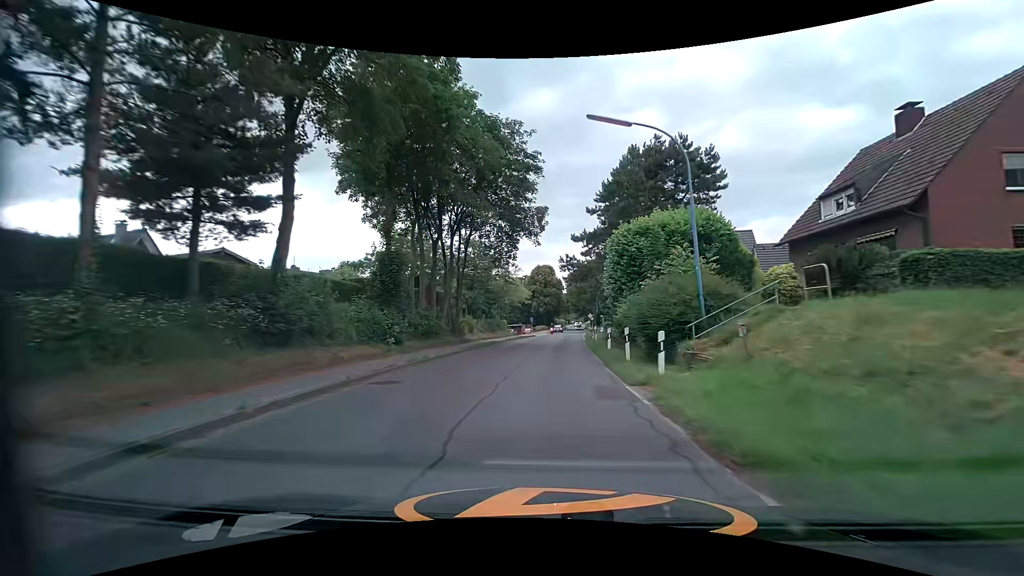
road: tertiary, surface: asphalt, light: Day
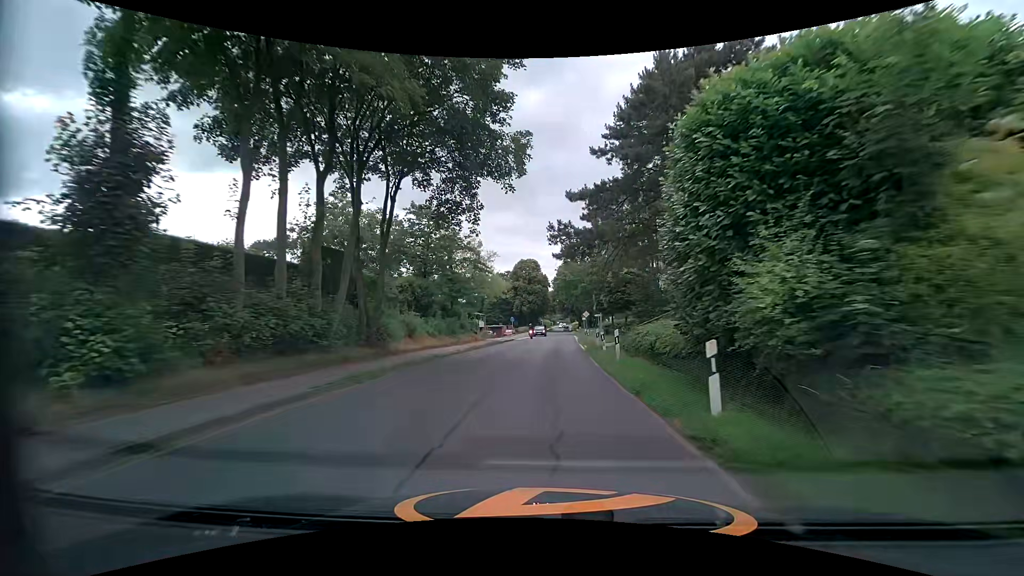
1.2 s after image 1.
(+0.1, +14.3) m; +2°
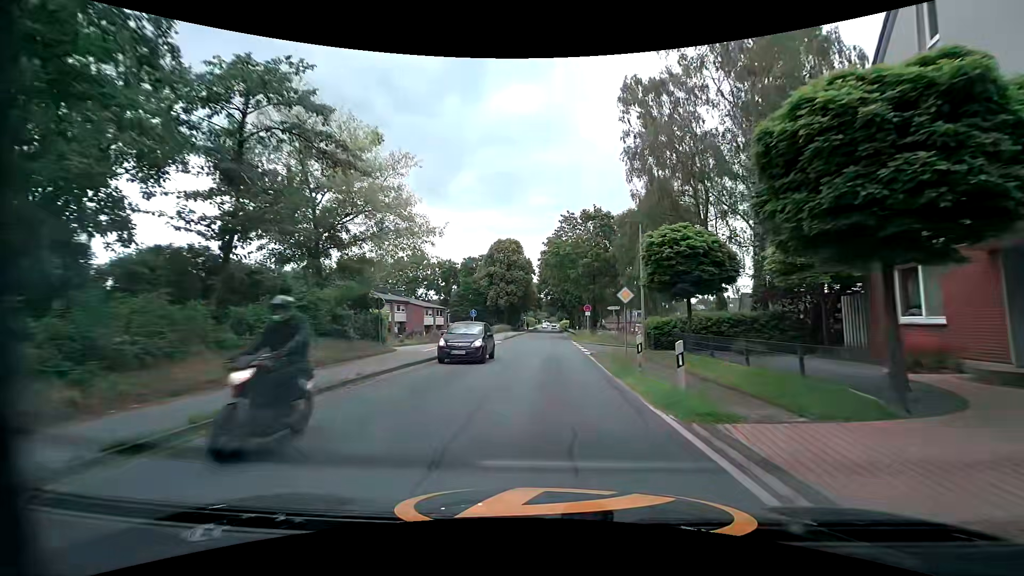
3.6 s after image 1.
(+0.1, +27.8) m; +2°
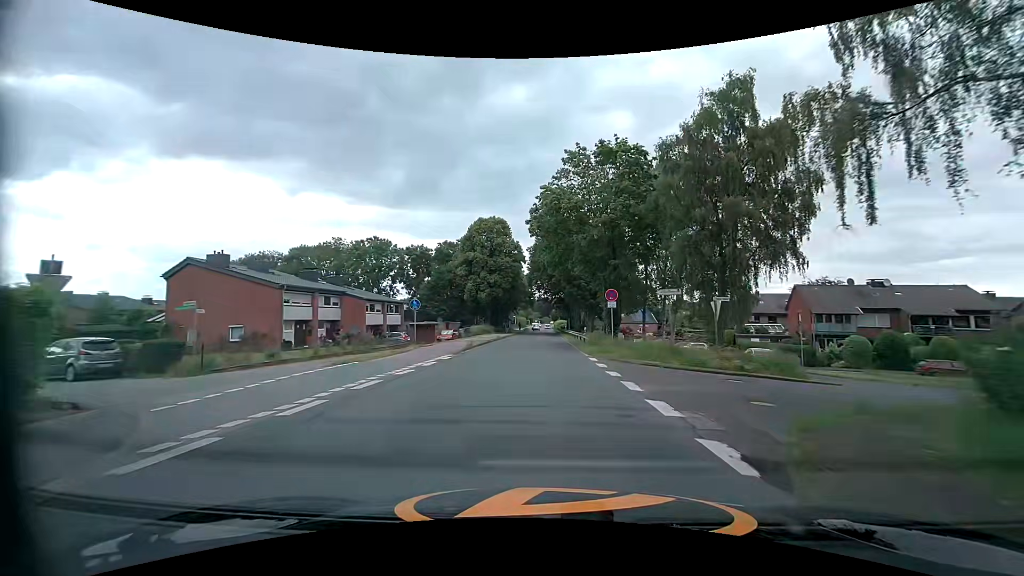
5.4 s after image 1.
(-0.3, +19.6) m; 0°
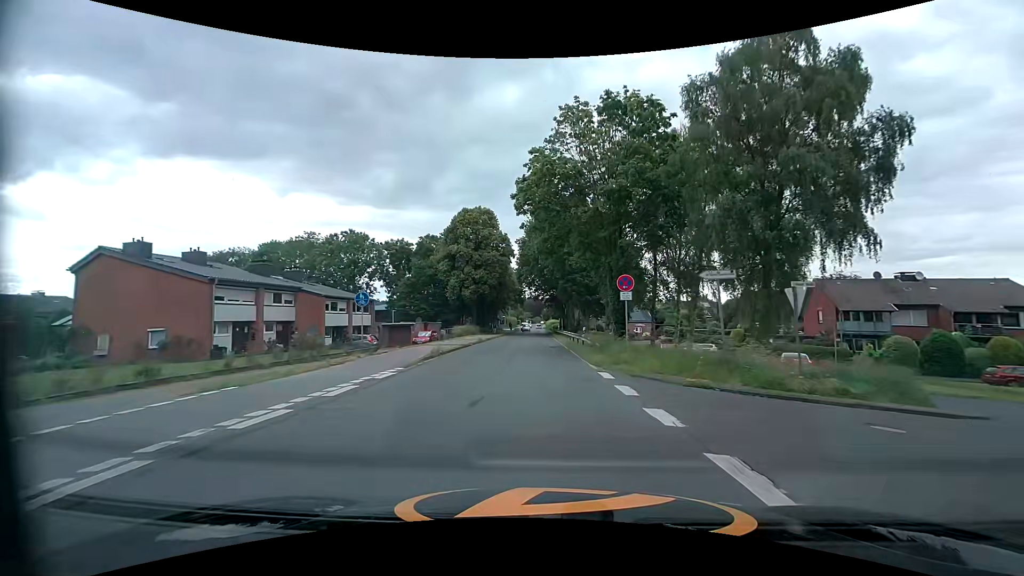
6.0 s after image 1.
(+0.1, +7.0) m; +1°
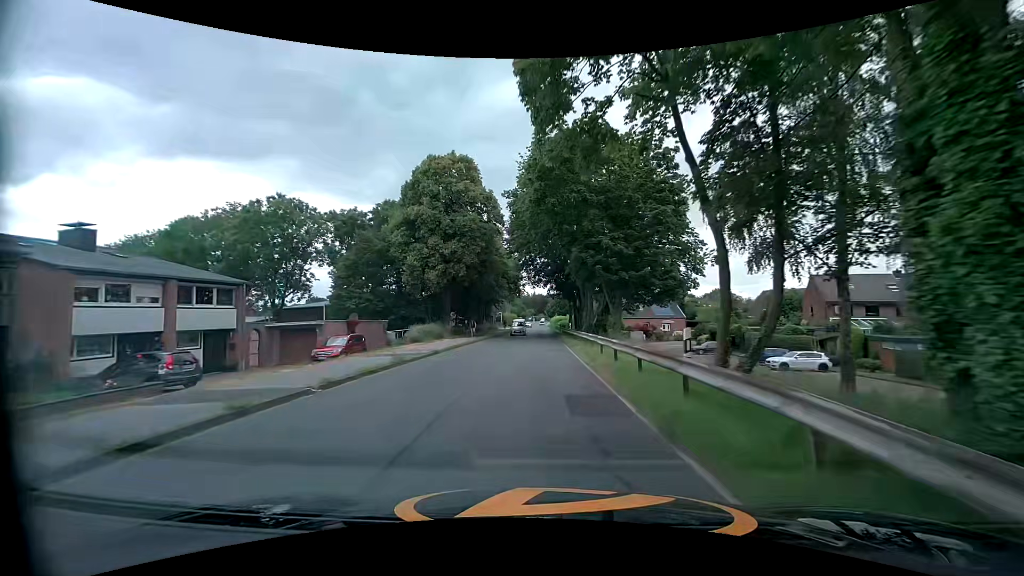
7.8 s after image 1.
(+0.1, +22.2) m; -1°
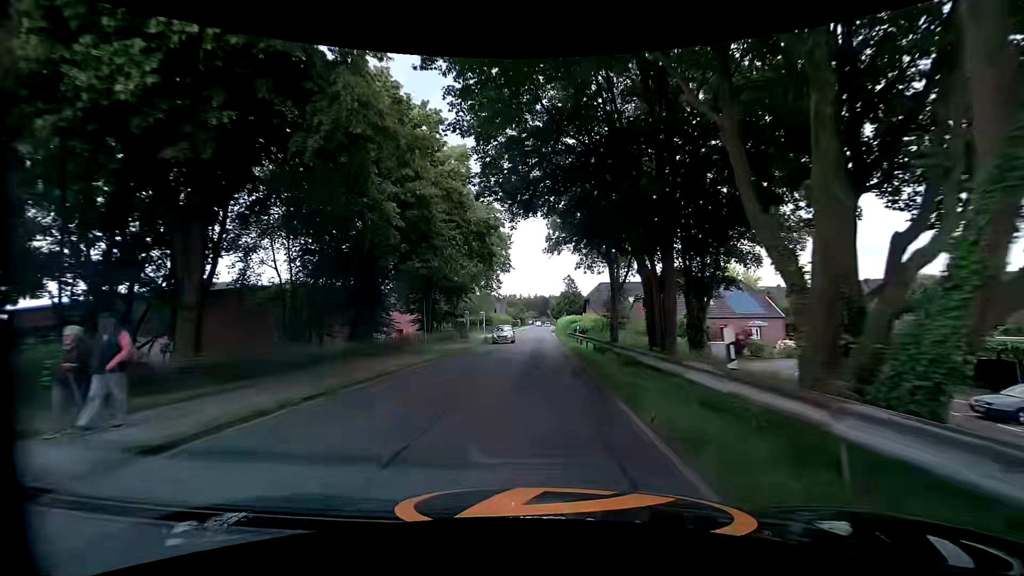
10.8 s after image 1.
(+0.2, +36.8) m; 0°
(0, +10) (0, +20) (0, +30) (0, +40) (0, +50) (0, +60) (0, +70) (0, +80) (0, +90) (0, +100) m
